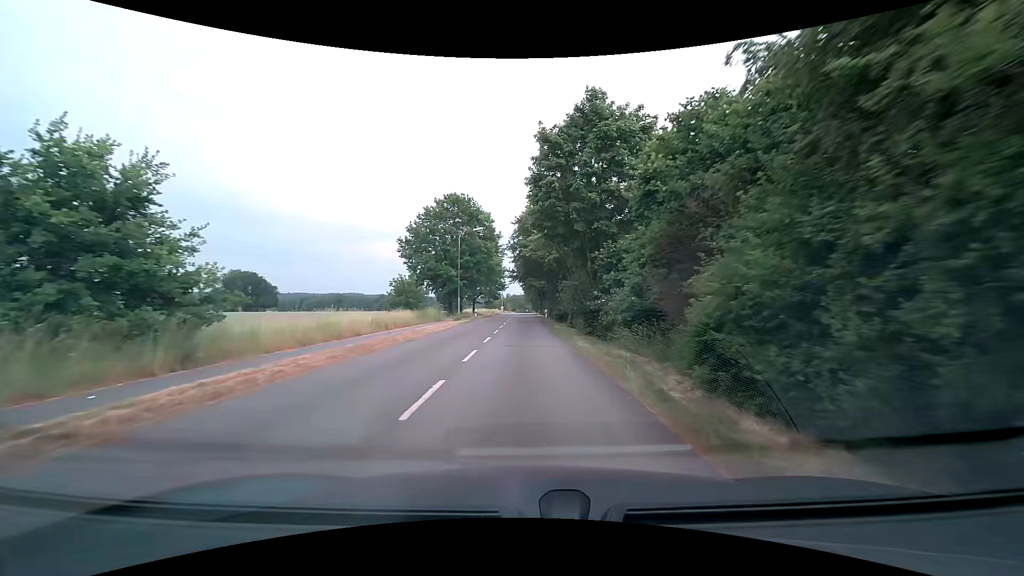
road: residential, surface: asphalt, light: Day
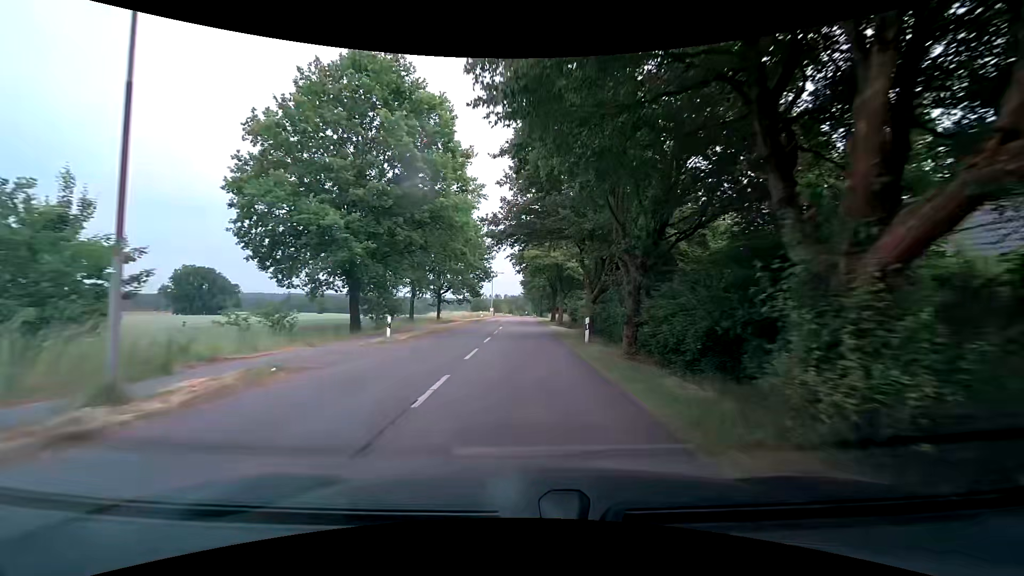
(-0.3, +36.4) m; 0°
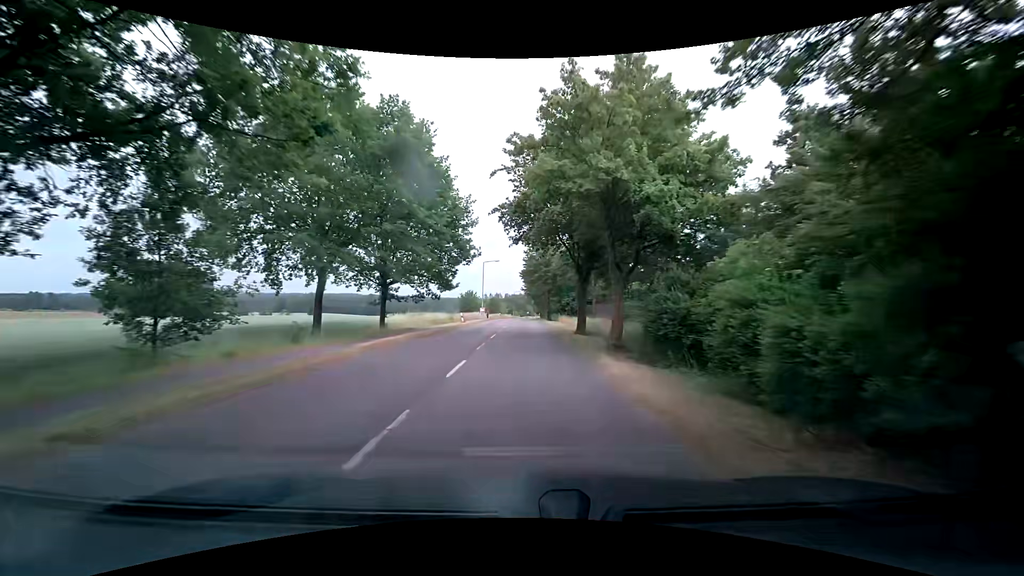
(-0.1, +22.0) m; 0°
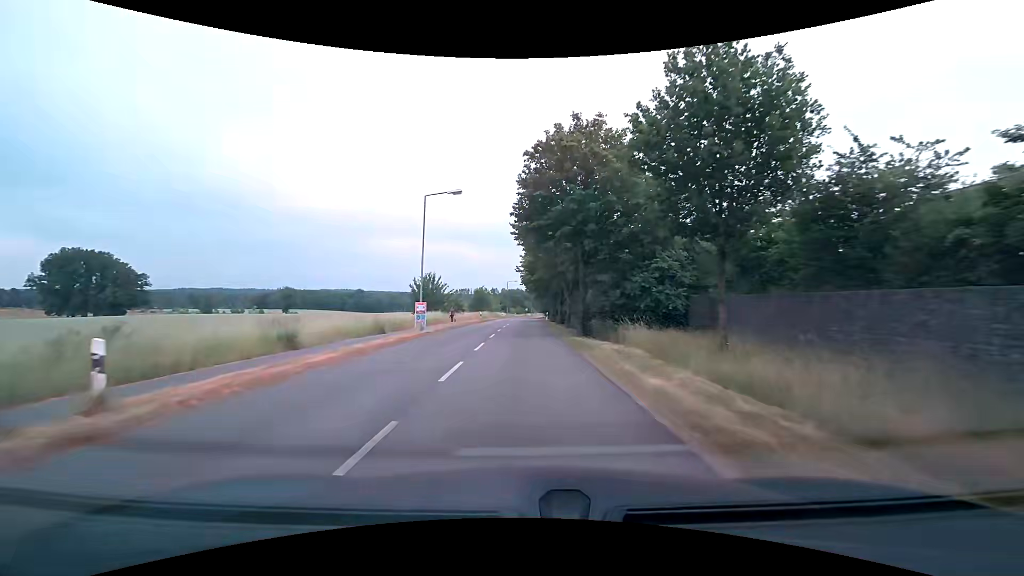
(-0.6, +38.0) m; -2°
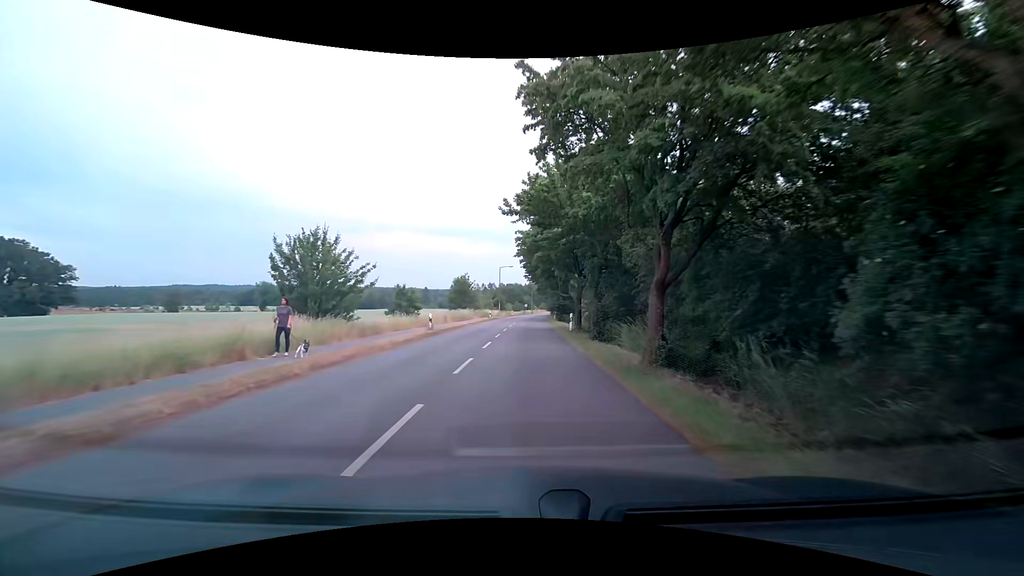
(+0.5, +29.9) m; 0°
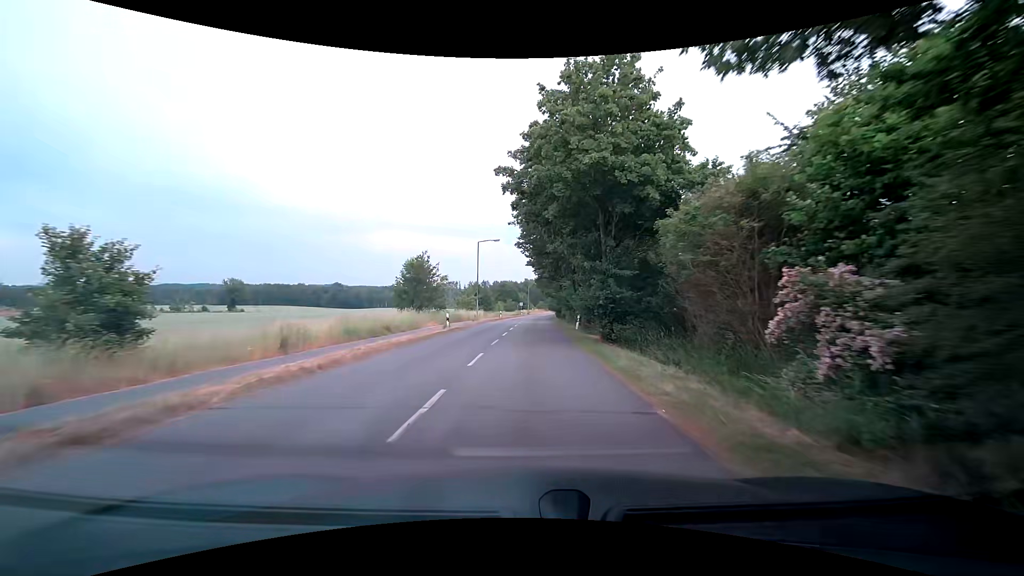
(+0.6, +29.8) m; +1°
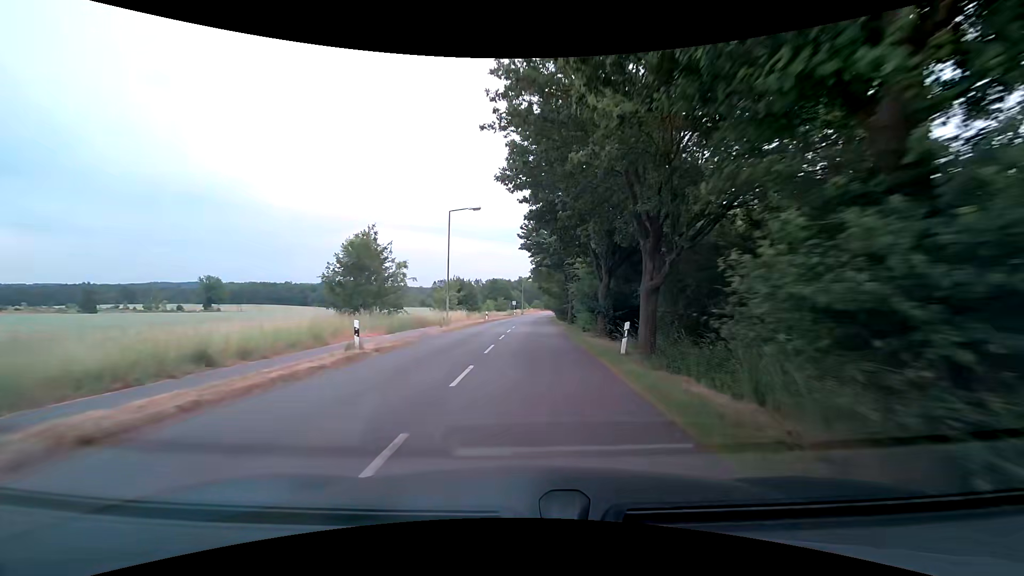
(+0.2, +15.2) m; +1°
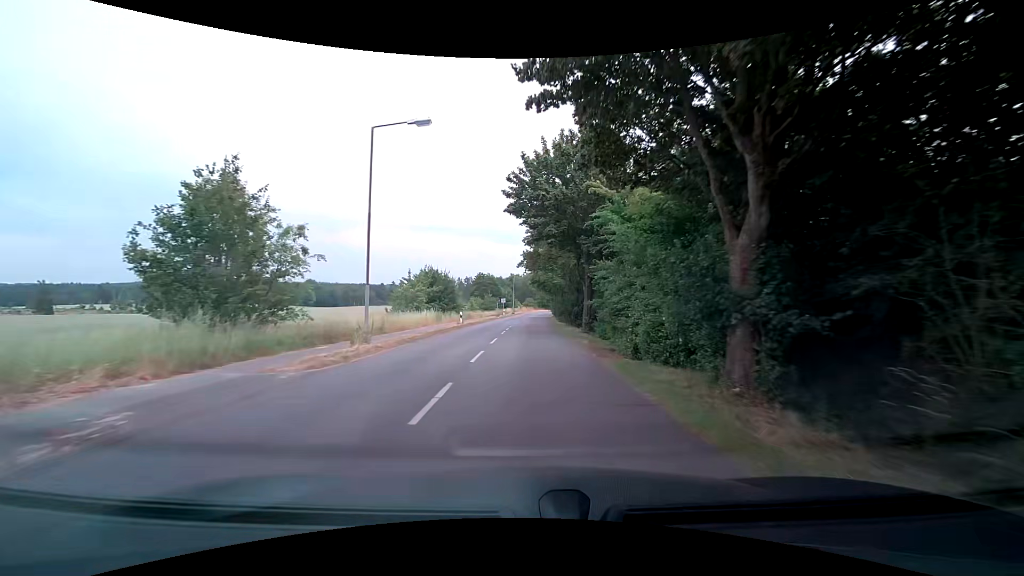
(0.0, +15.3) m; +1°
(0, +10) (0, +20) (0, +30) (+1, +40) (+1, +50) (+1, +60) (+2, +70) (+2, +80) (+3, +90) (+4, +100) m
